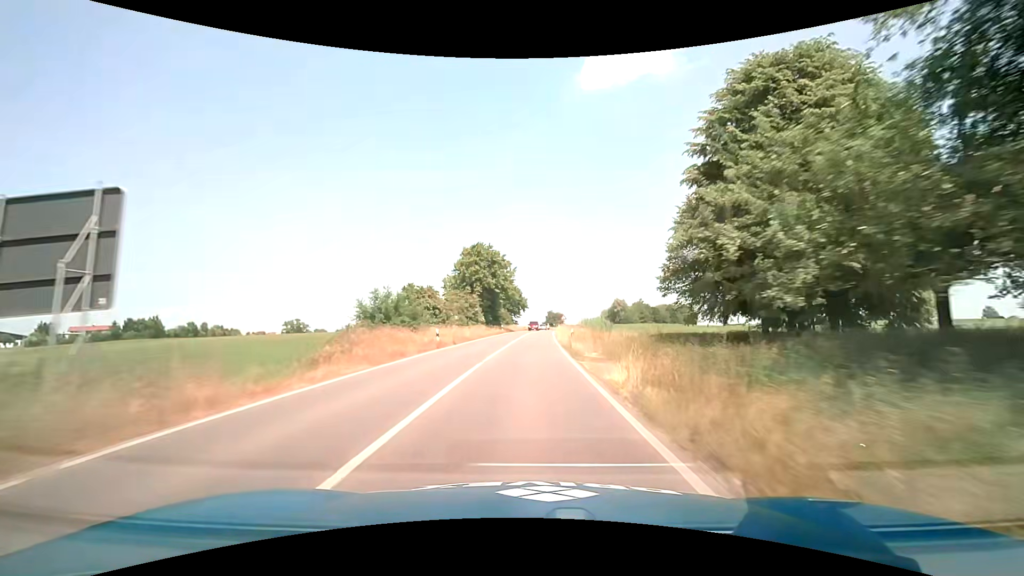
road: secondary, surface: asphalt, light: Day
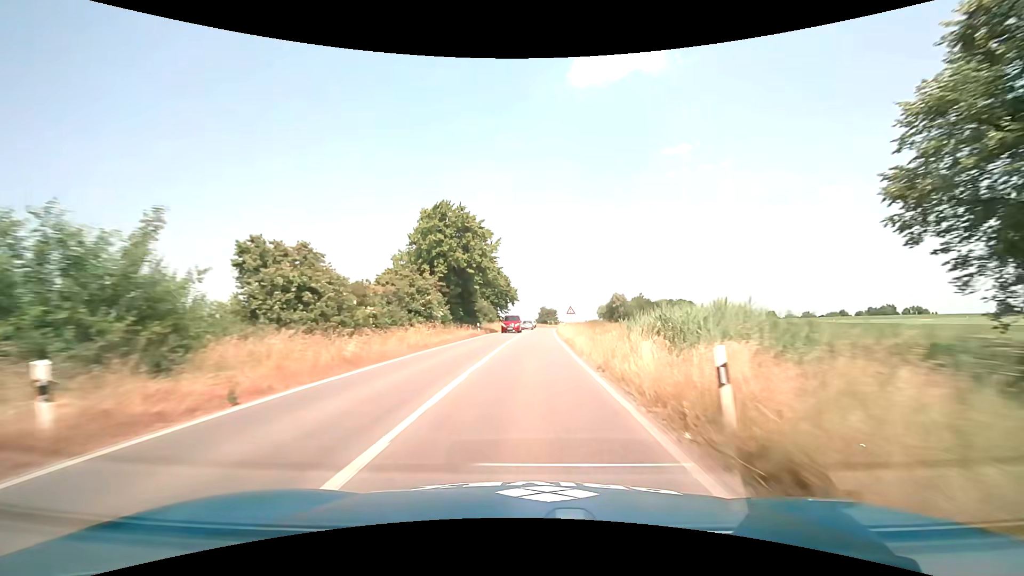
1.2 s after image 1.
(+0.1, +23.3) m; +1°
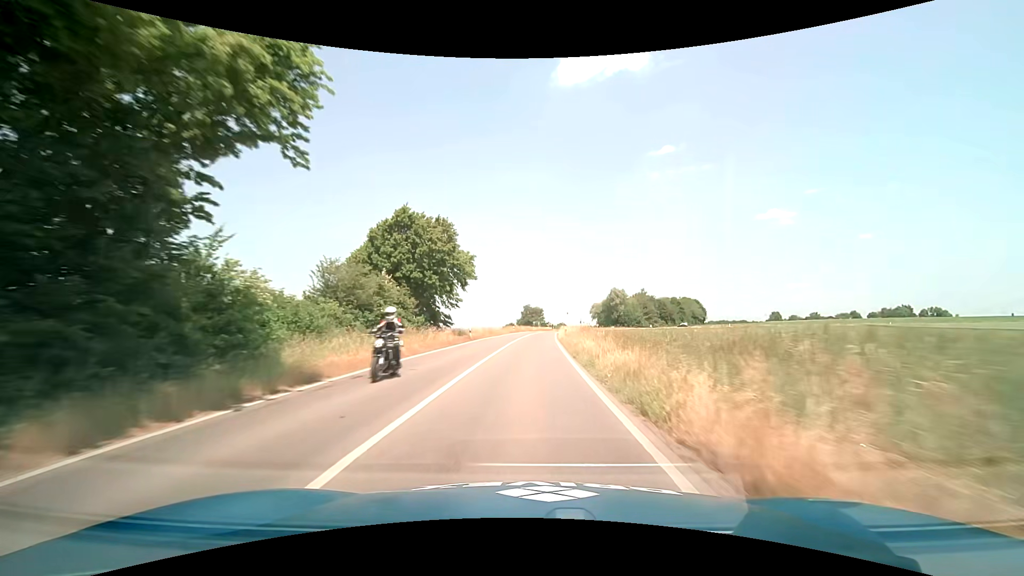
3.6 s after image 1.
(+1.2, +45.6) m; +2°
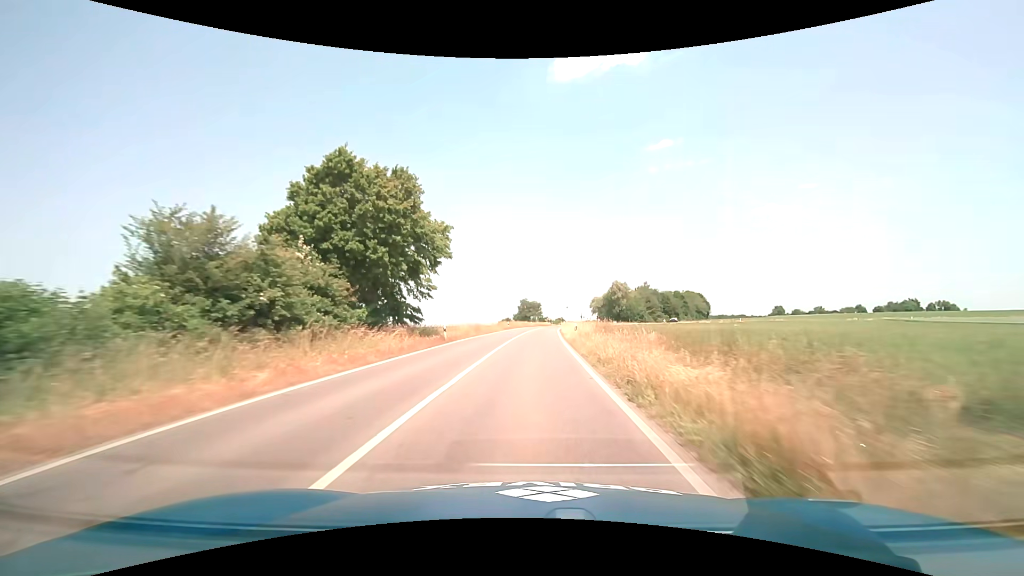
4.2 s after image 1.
(+0.1, +11.1) m; 0°
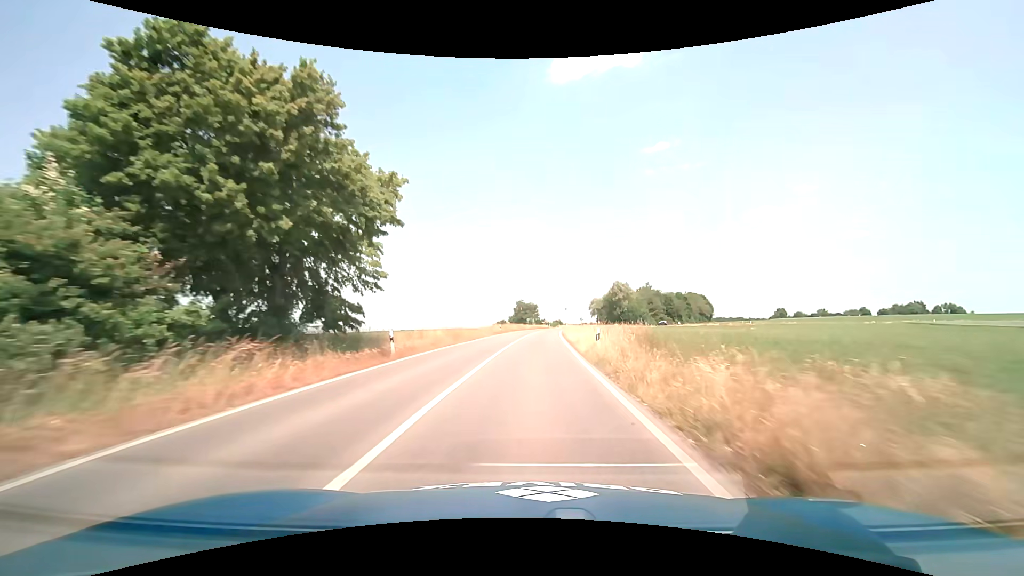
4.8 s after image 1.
(0.0, +10.7) m; 0°
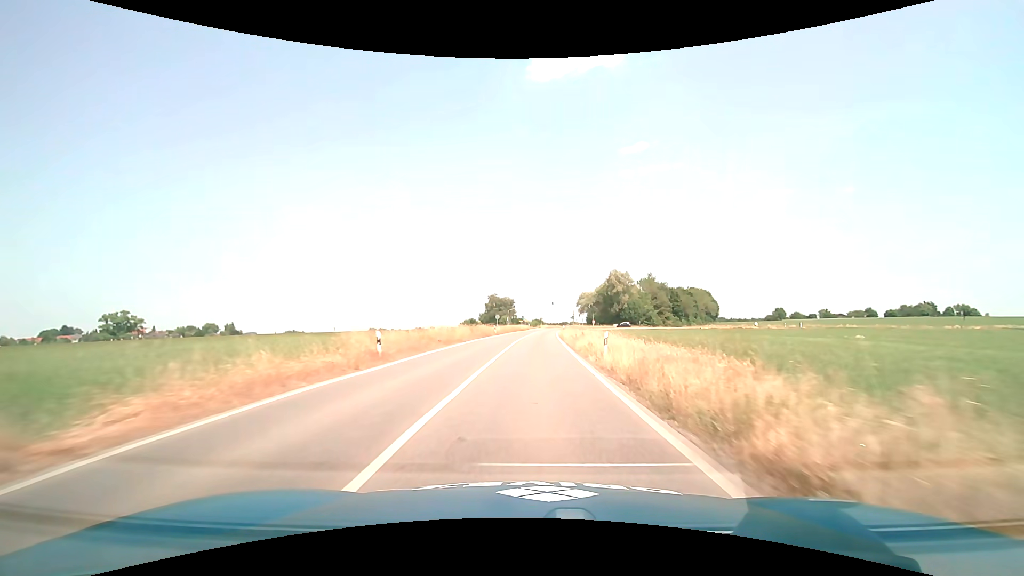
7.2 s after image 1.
(+1.0, +41.9) m; +3°
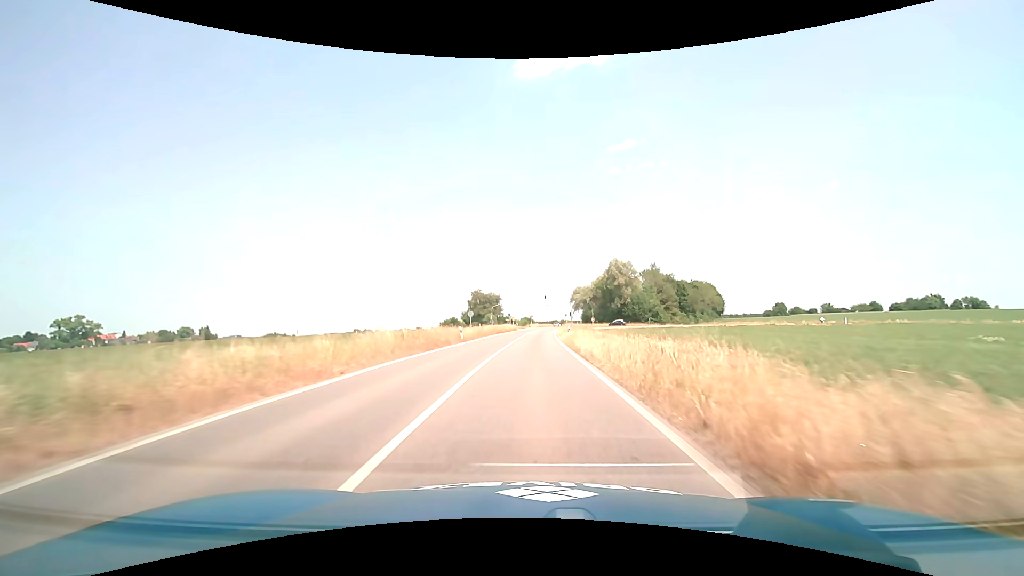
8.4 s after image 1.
(+0.3, +20.8) m; +1°
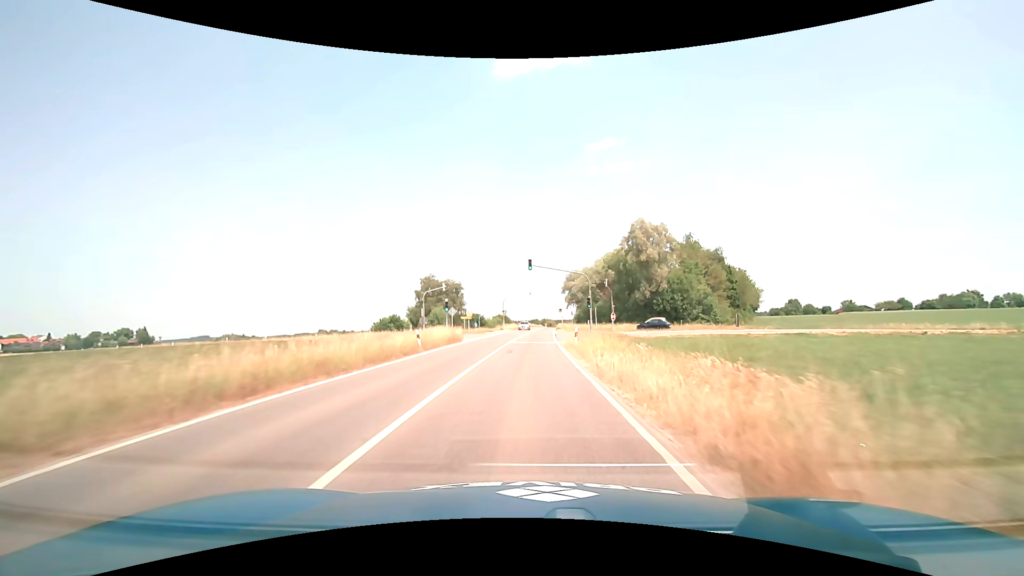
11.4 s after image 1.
(+1.1, +51.6) m; +2°
(0, +10) (0, +20) (0, +30) (+1, +40) (+1, +50) (+1, +60) (+2, +70) (+2, +80) (+3, +90) (+4, +100) m
